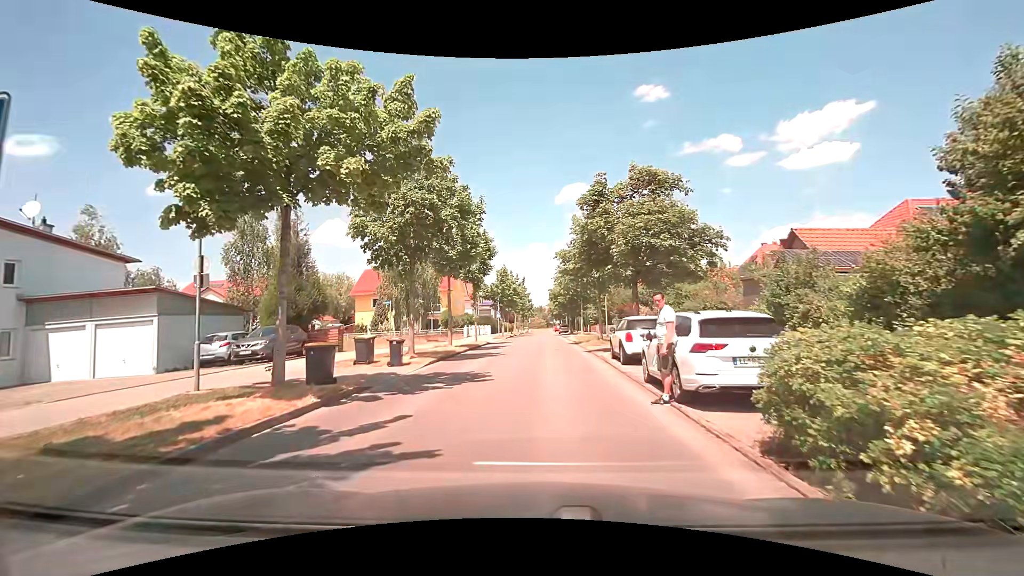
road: residential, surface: asphalt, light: Day
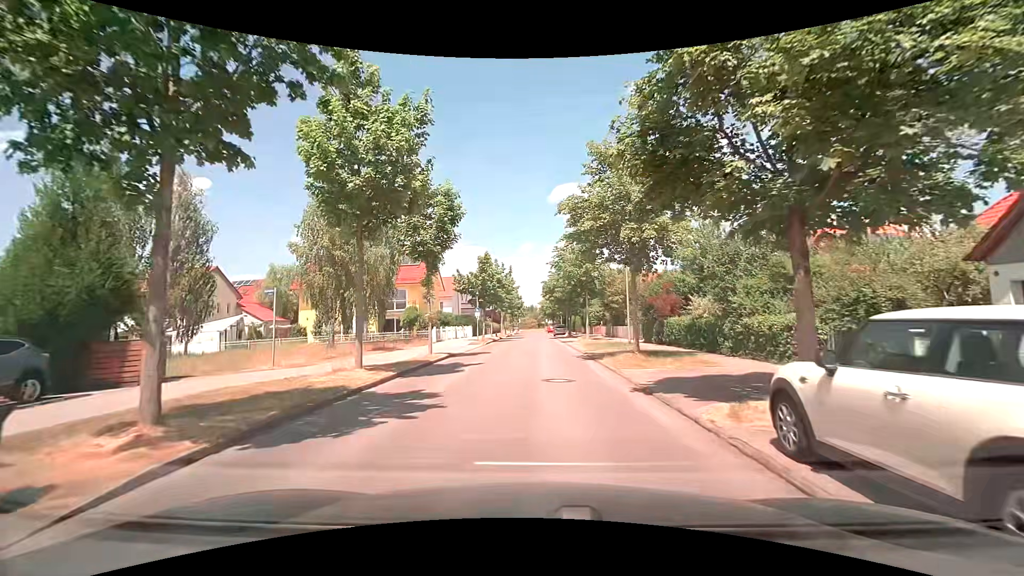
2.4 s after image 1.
(-0.1, +12.7) m; +1°
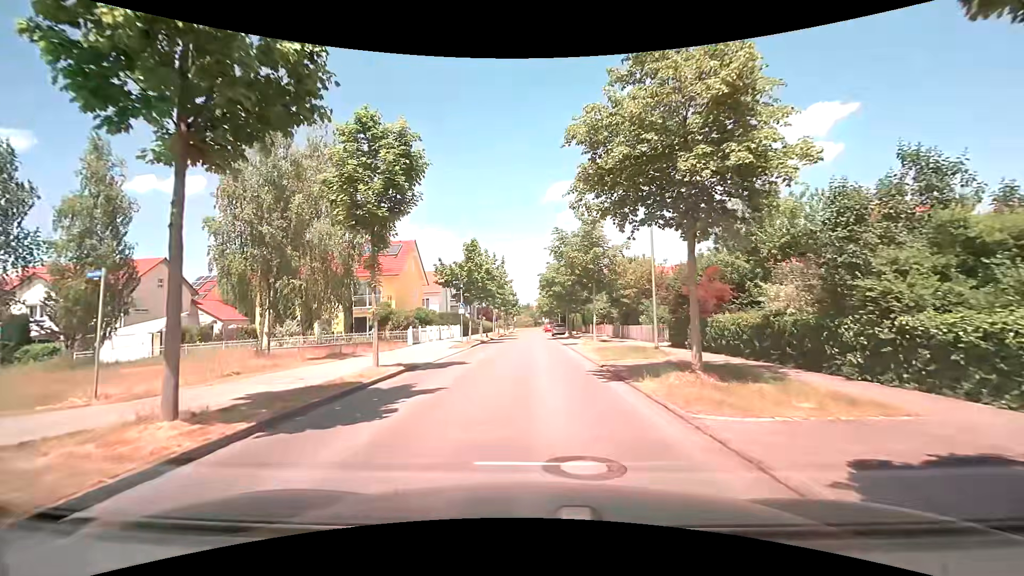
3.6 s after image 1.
(0.0, +7.0) m; +1°
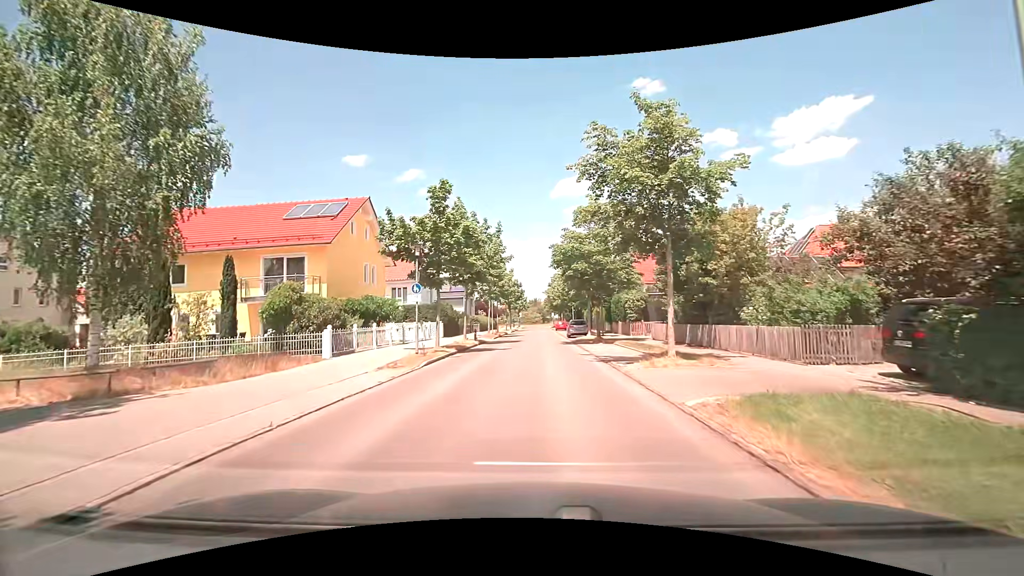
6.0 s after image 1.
(-0.3, +15.5) m; 0°
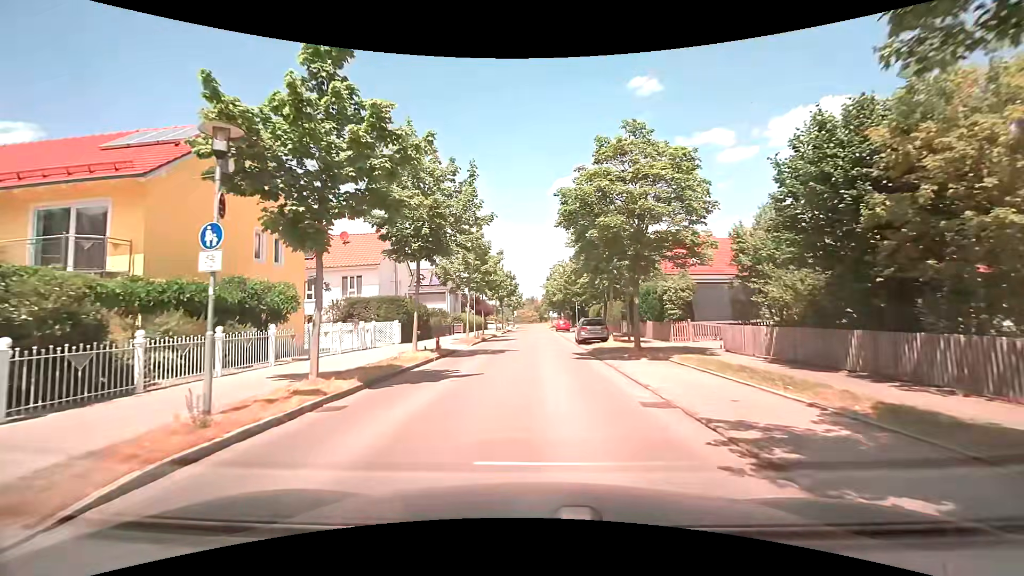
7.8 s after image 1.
(-0.1, +12.5) m; 0°
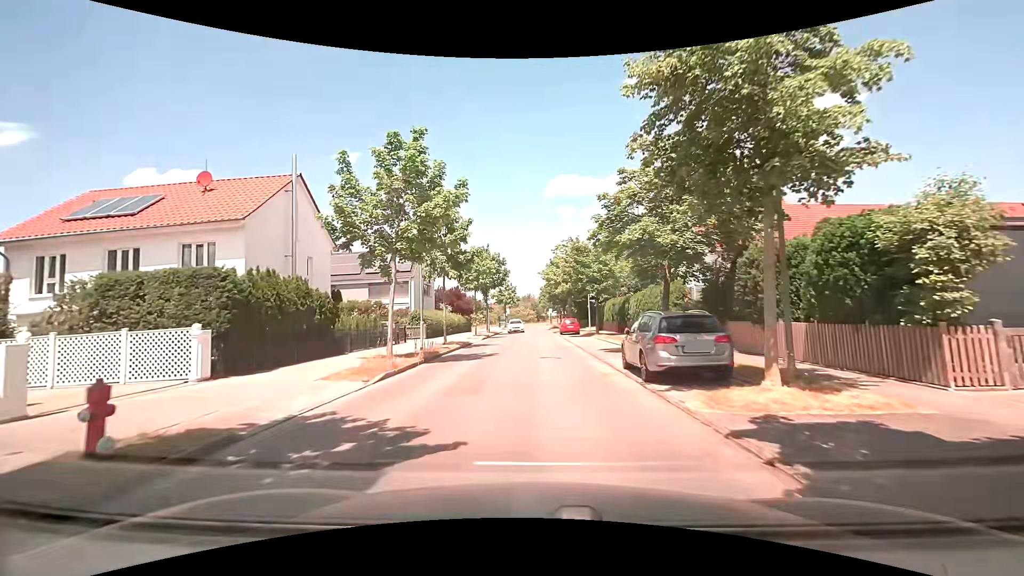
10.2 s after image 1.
(0.0, +17.5) m; 0°
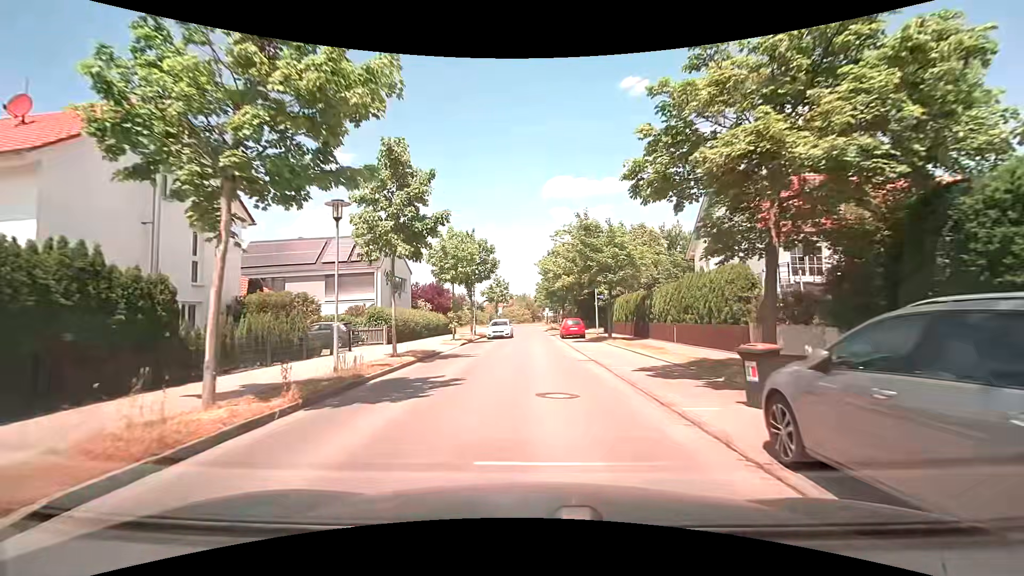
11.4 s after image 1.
(0.0, +8.8) m; 0°
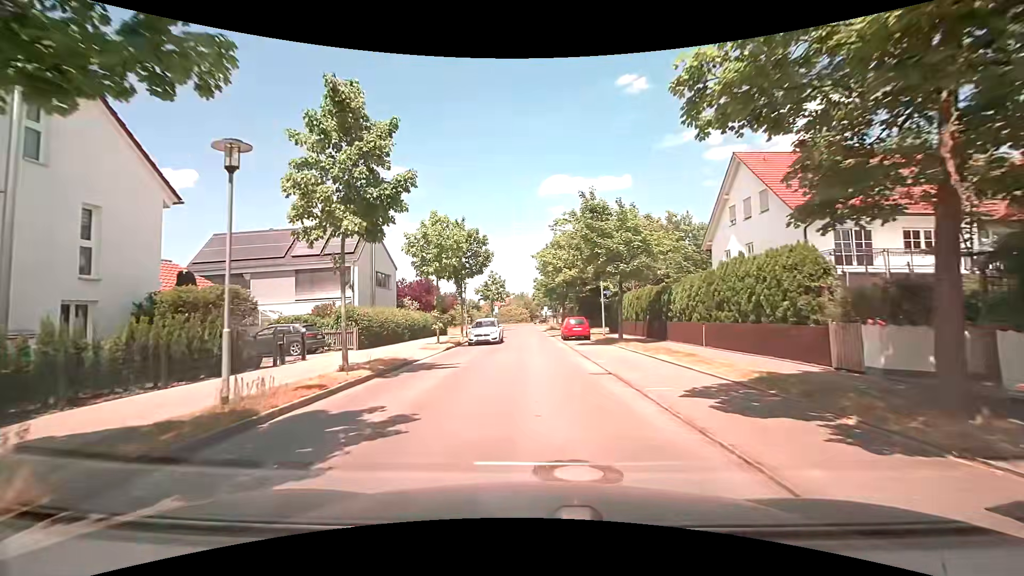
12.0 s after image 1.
(+0.1, +4.4) m; +1°
(0, +10) (0, +20) (0, +30) (0, +40) (-1, +50) (-1, +60) (-1, +70) (-1, +80) (-2, +90) (-2, +100) m
